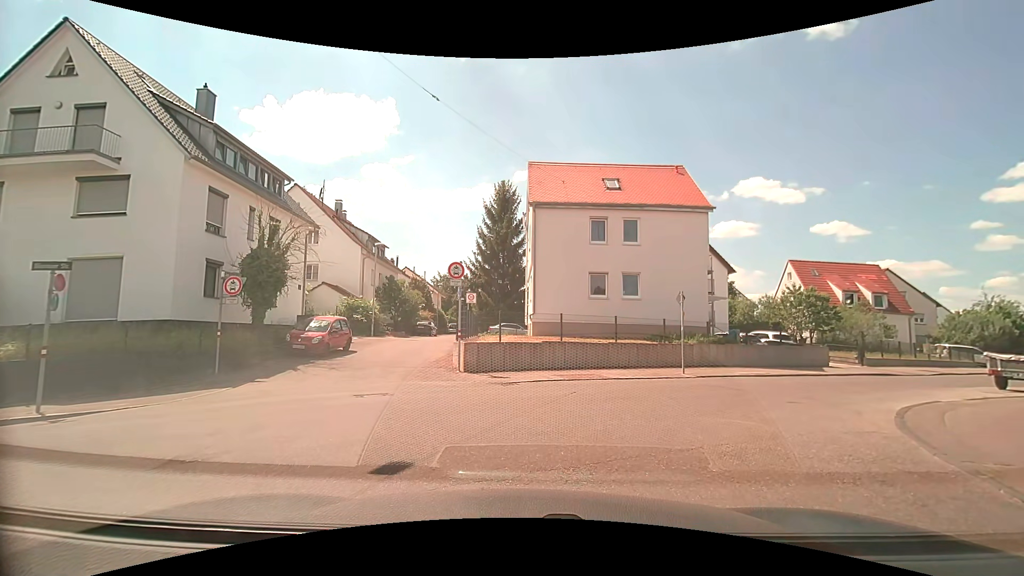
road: residential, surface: asphalt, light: Day
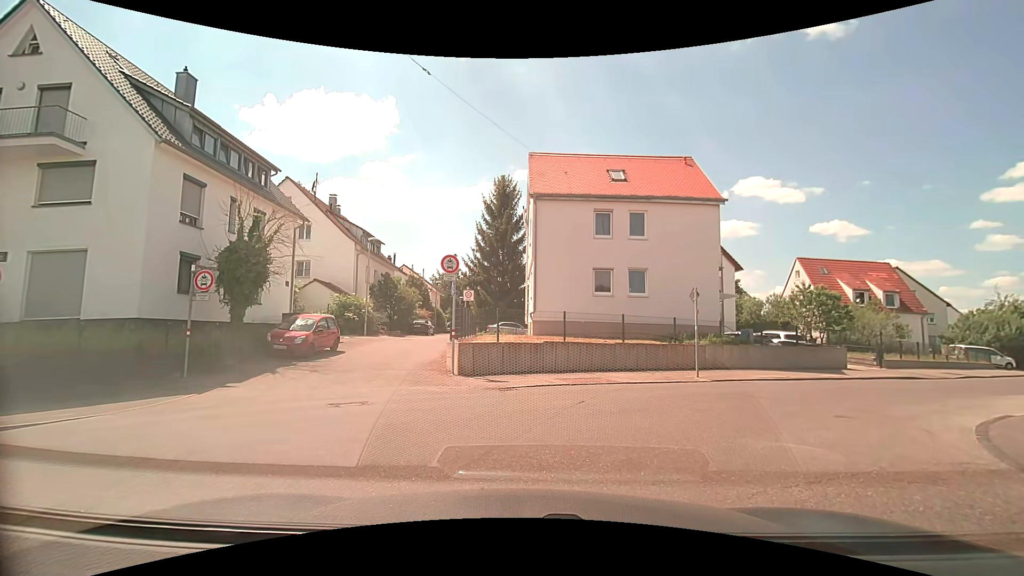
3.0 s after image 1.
(0.0, +1.5) m; 0°
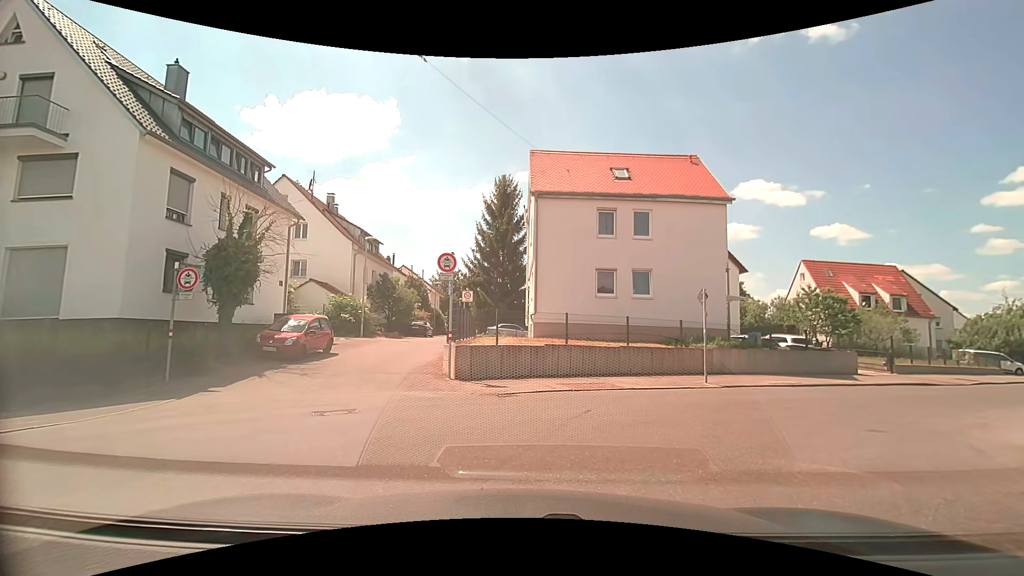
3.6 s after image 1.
(0.0, +0.8) m; 0°
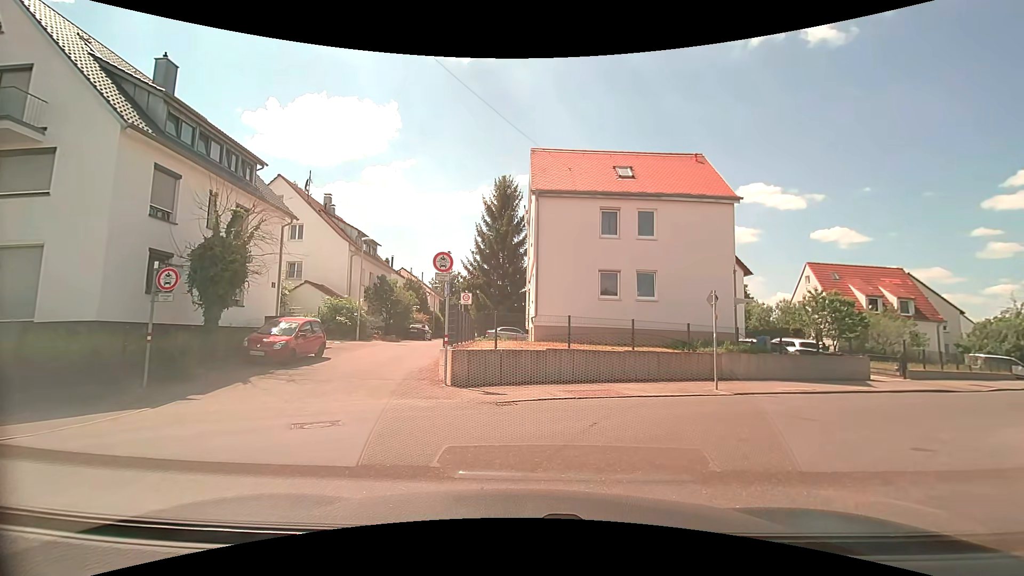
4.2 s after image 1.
(0.0, +0.8) m; 0°
